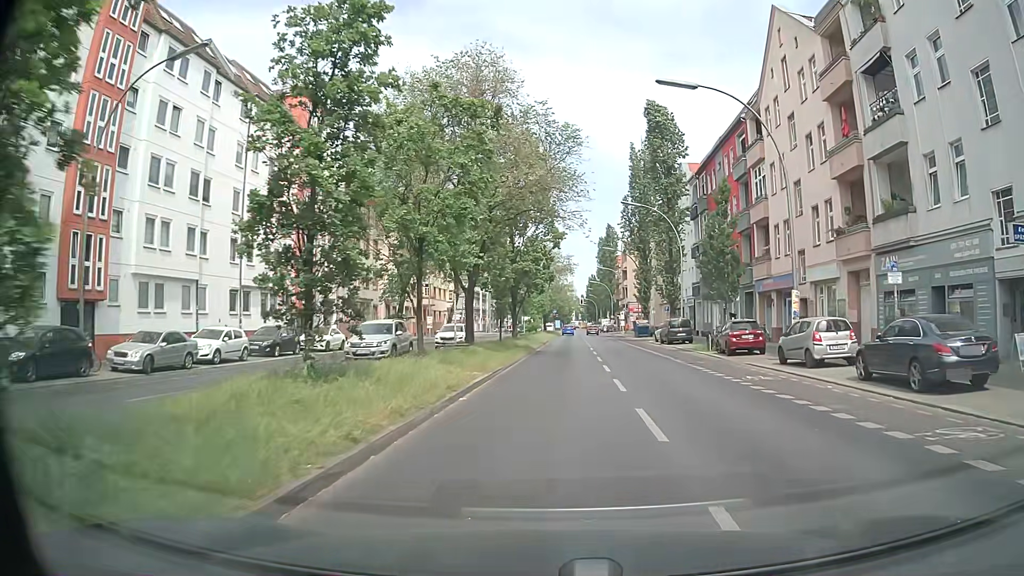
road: secondary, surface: asphalt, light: Day
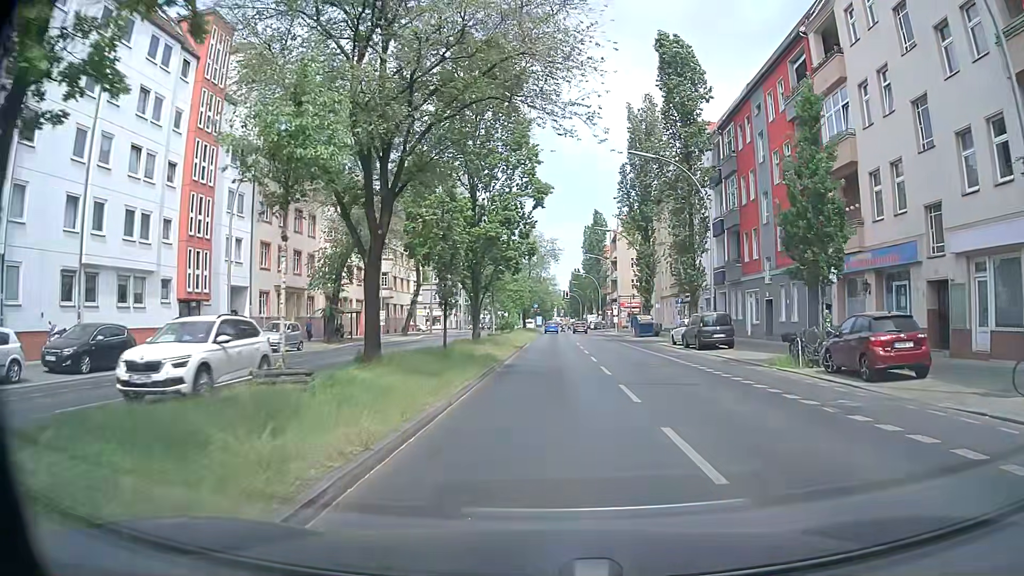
(+0.5, +14.3) m; +2°
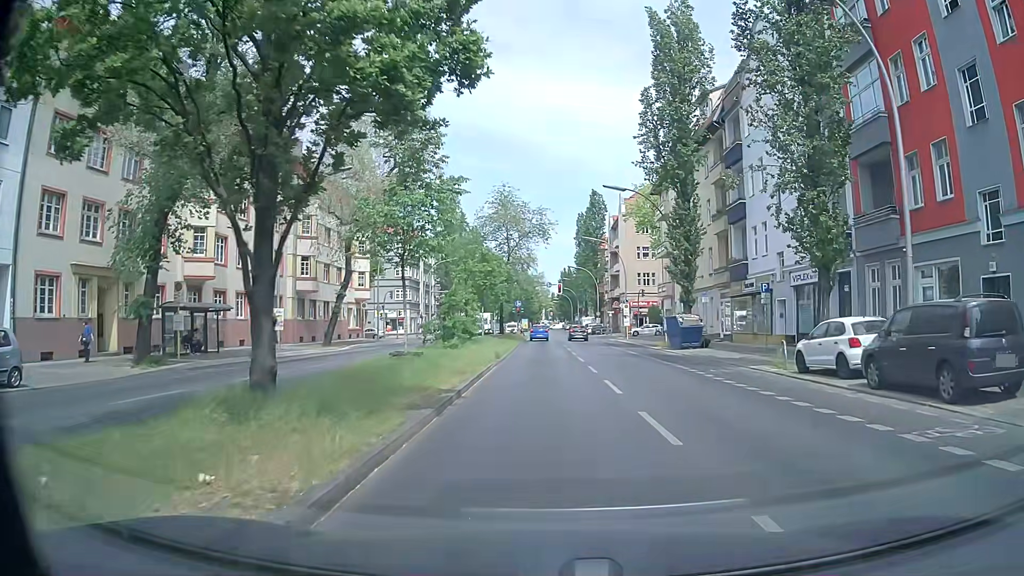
(+0.3, +21.8) m; 0°
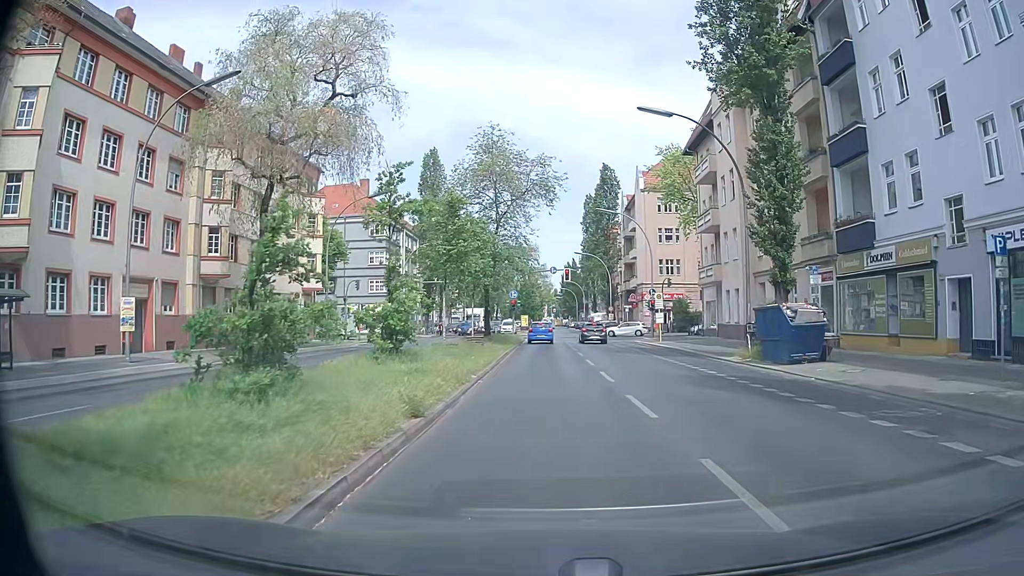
(+0.2, +16.0) m; +1°
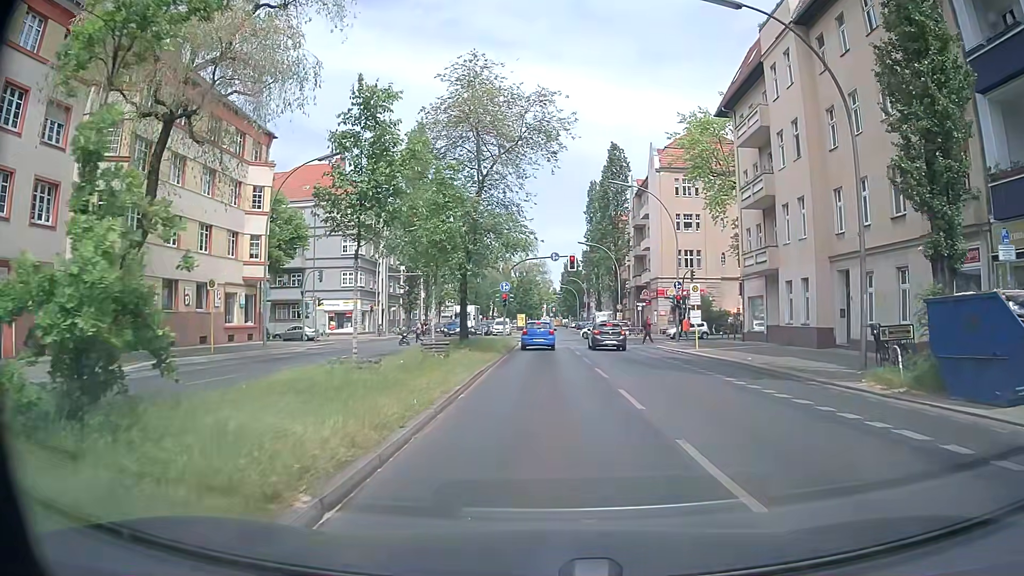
(0.0, +10.9) m; 0°
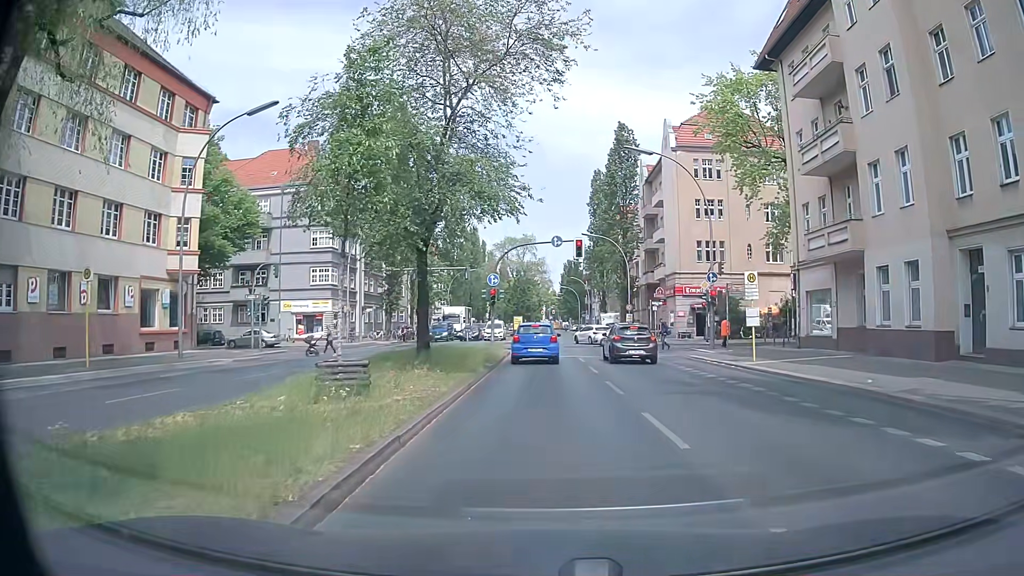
(-0.1, +9.3) m; -1°
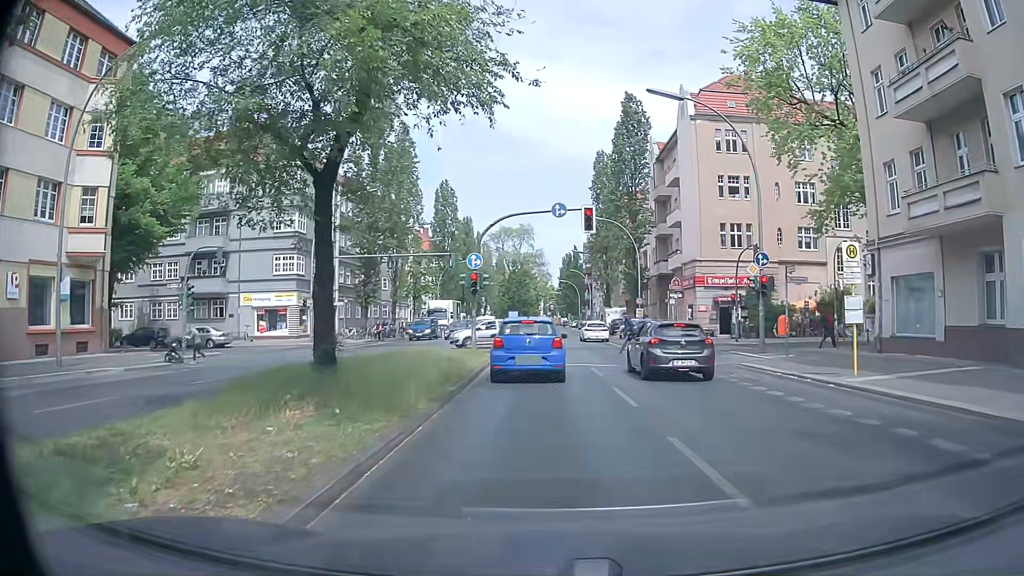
(+0.2, +8.4) m; +1°
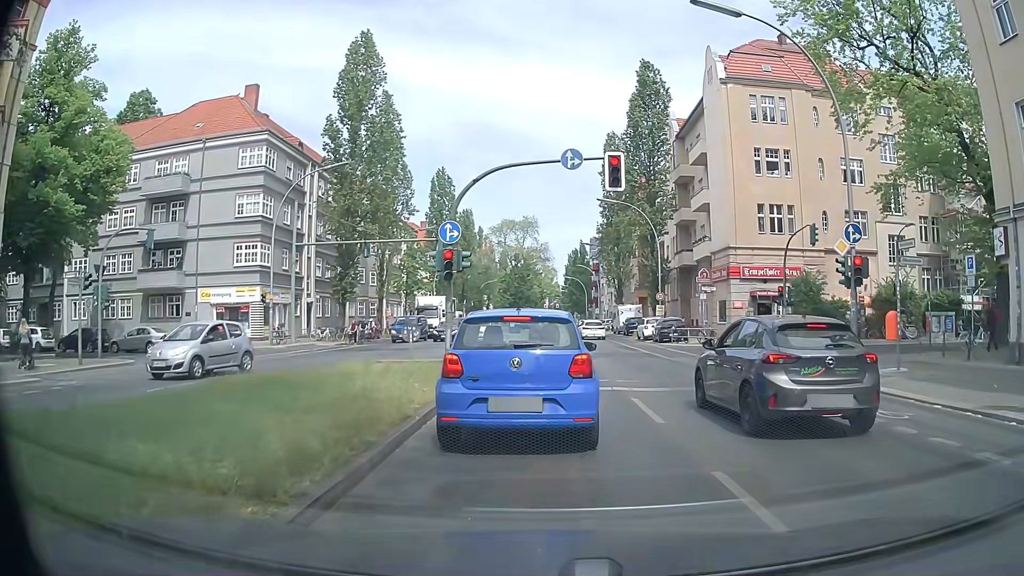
(+0.1, +7.8) m; -2°
